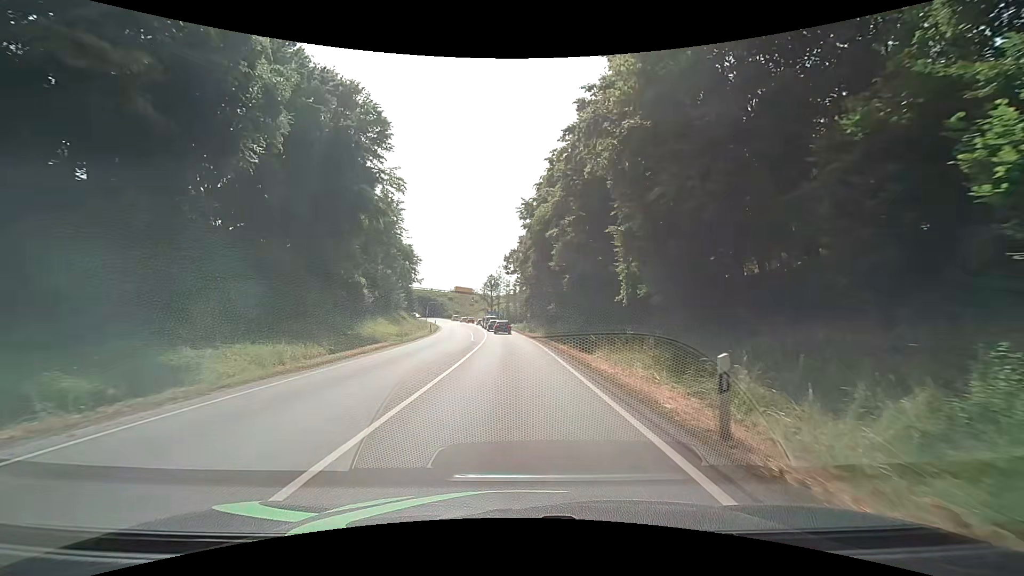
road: primary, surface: asphalt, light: Day
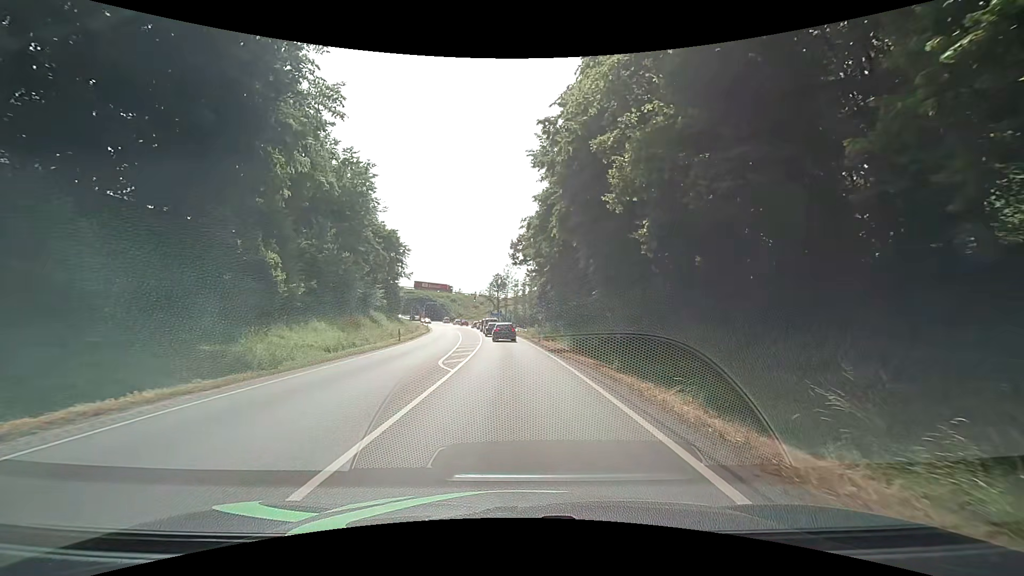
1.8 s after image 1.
(0.0, +18.1) m; 0°
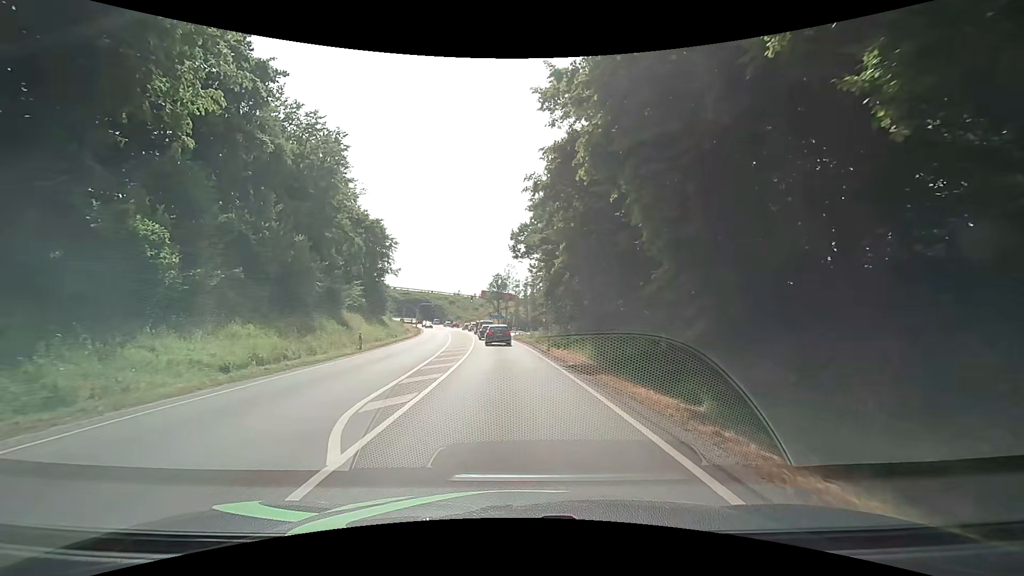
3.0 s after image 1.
(0.0, +9.5) m; 0°
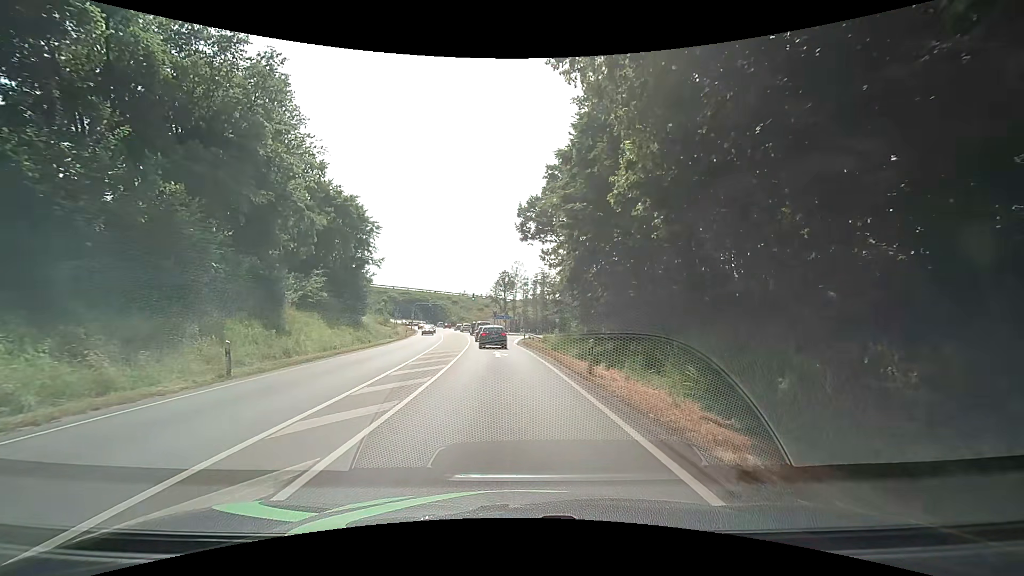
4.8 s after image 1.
(-0.1, +13.5) m; -1°
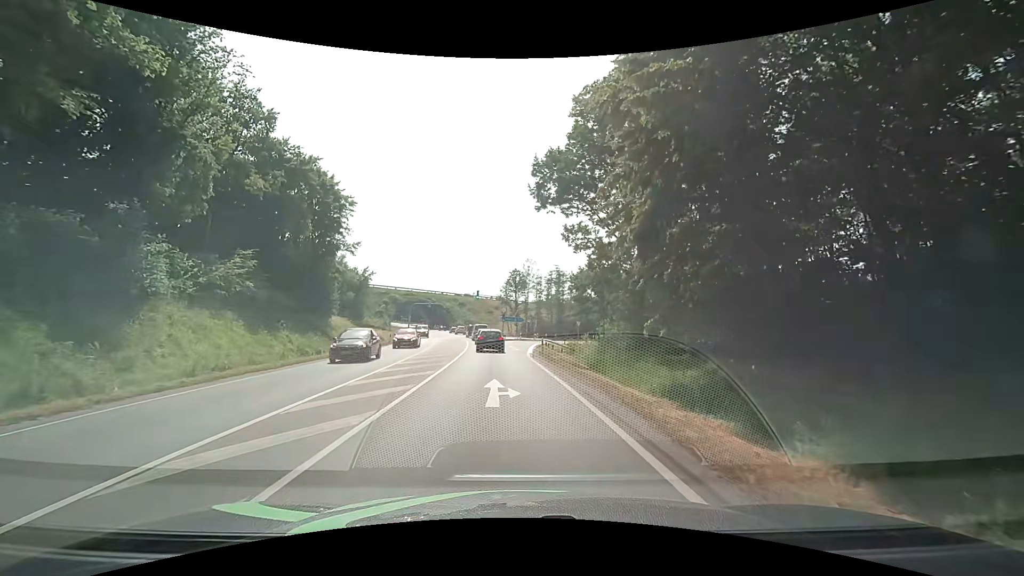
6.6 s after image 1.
(-0.1, +14.0) m; -2°
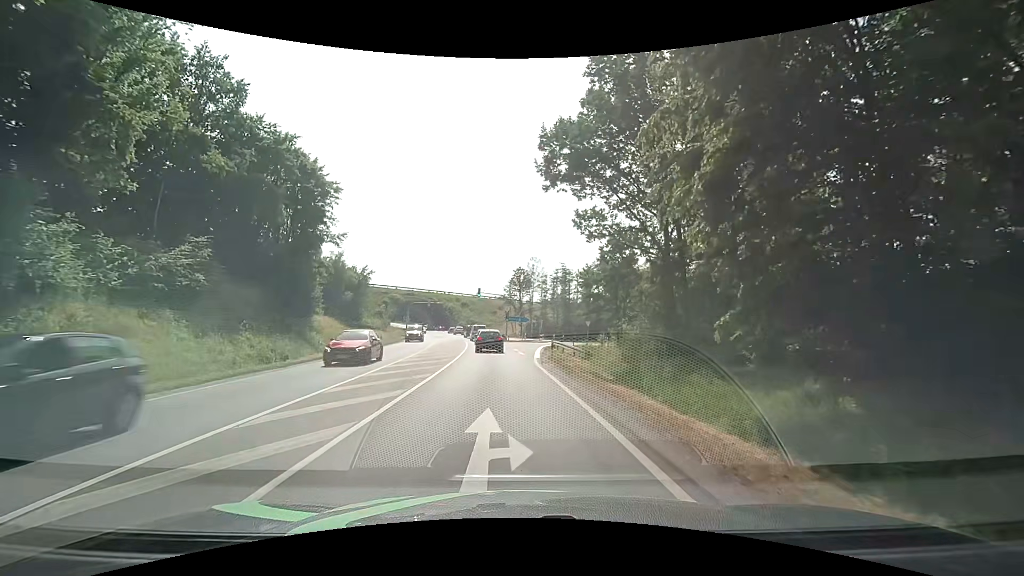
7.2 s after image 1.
(+0.1, +5.1) m; +2°
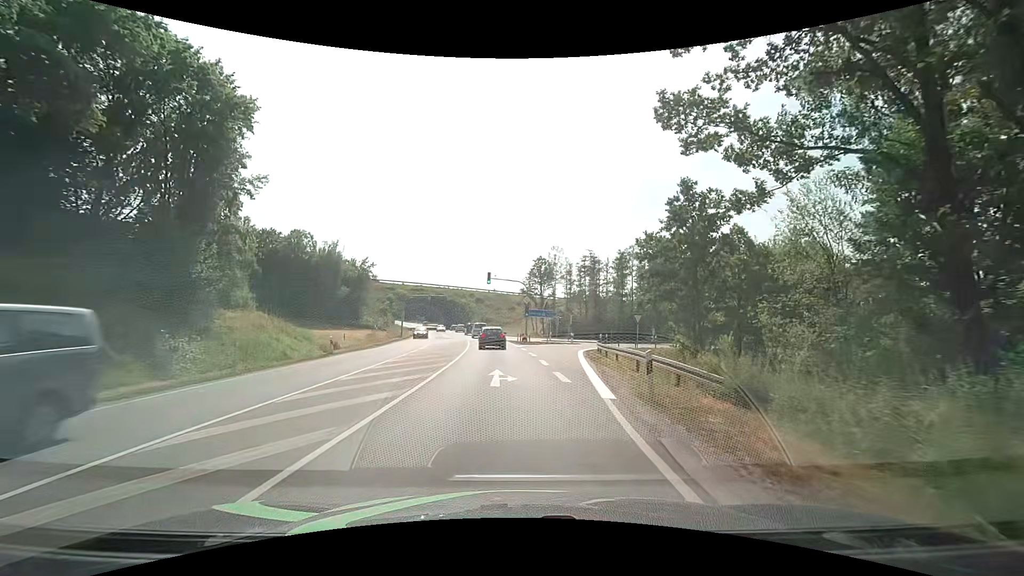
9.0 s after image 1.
(-0.7, +16.9) m; -4°
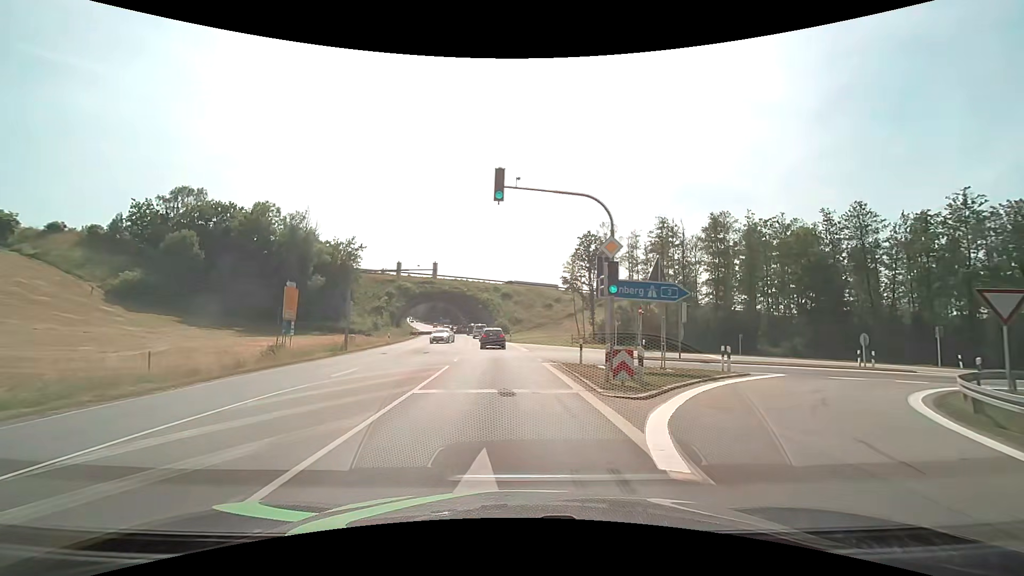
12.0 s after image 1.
(-0.9, +32.6) m; -4°
(0, +10) (0, +20) (-1, +30) (-2, +40) (-3, +50) (-4, +60) (-5, +70) (-6, +80) (-8, +90) (-9, +99) m
